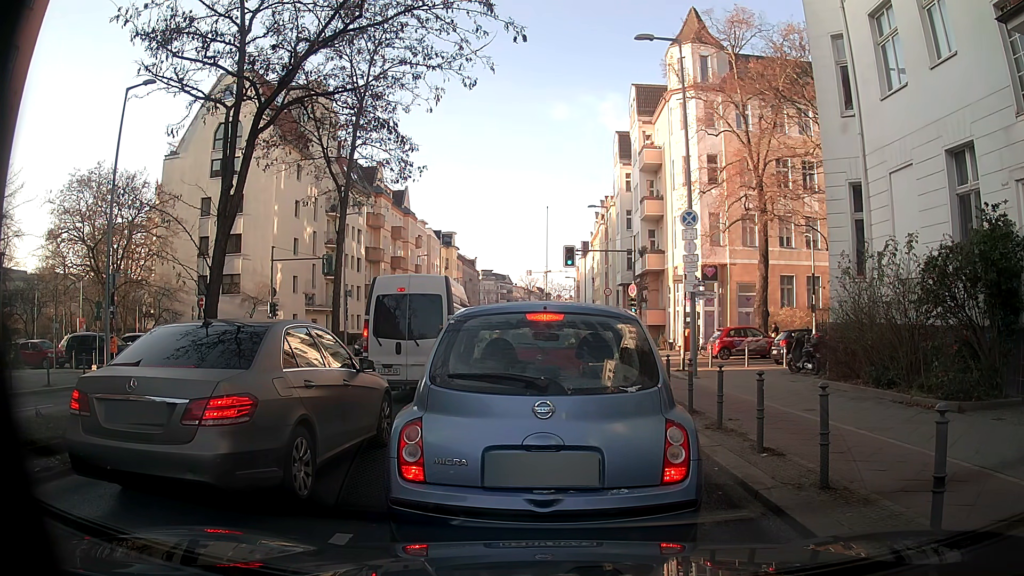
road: secondary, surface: asphalt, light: Day
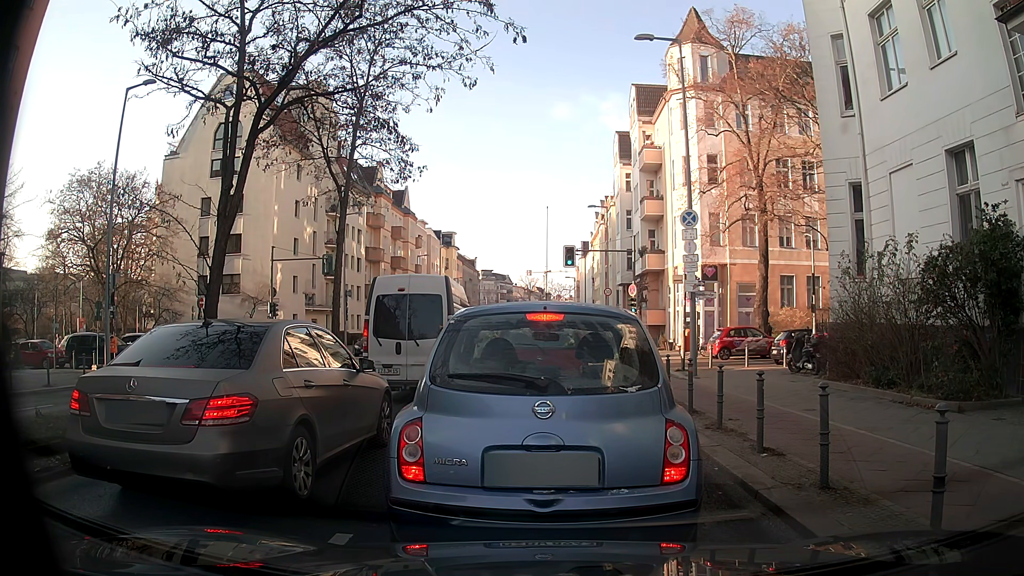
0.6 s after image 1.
(0.0, 0.0) m; 0°
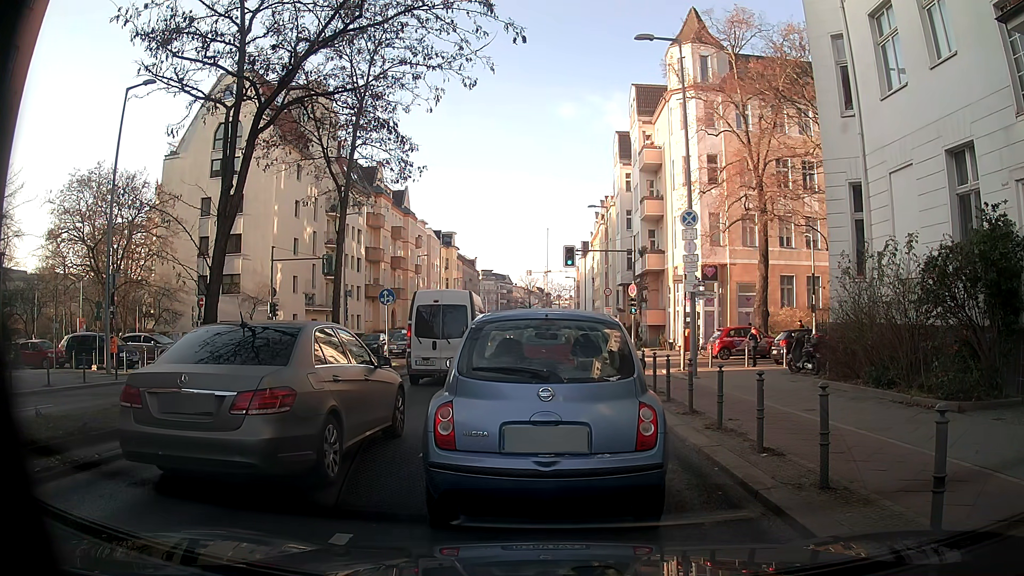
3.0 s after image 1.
(0.0, 0.0) m; 0°
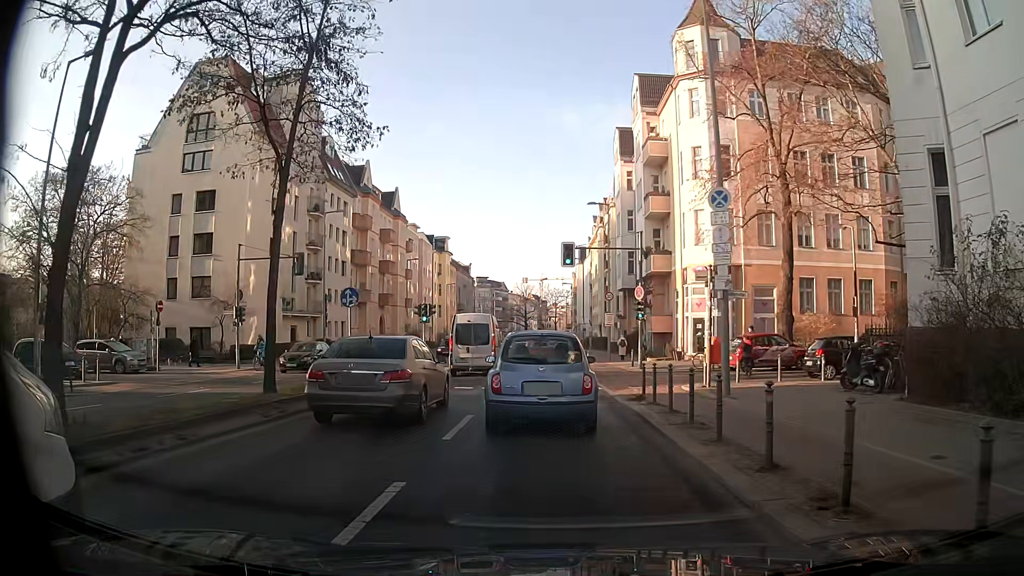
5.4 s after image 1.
(+0.1, +4.4) m; +2°
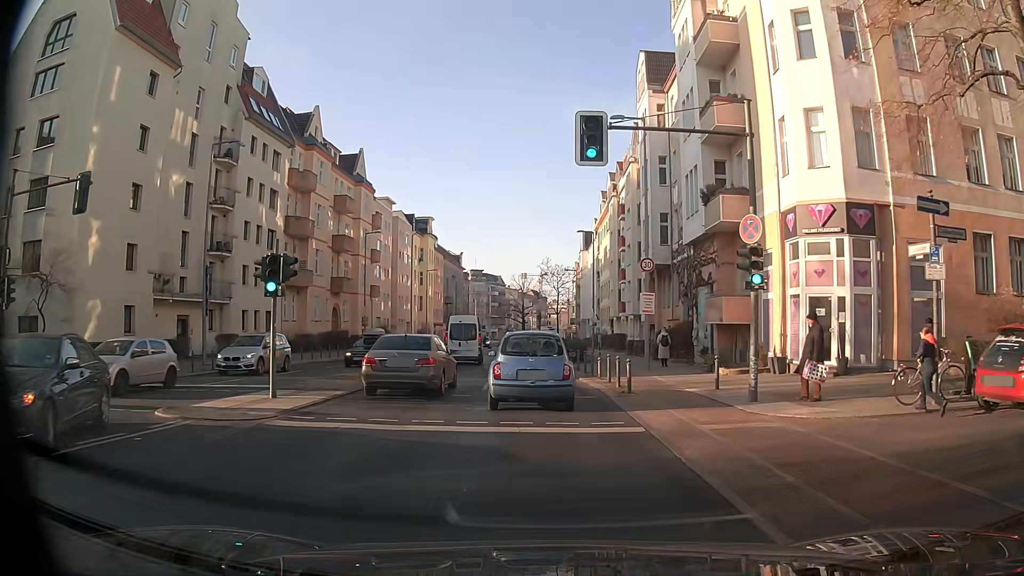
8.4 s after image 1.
(+0.4, +18.2) m; +2°
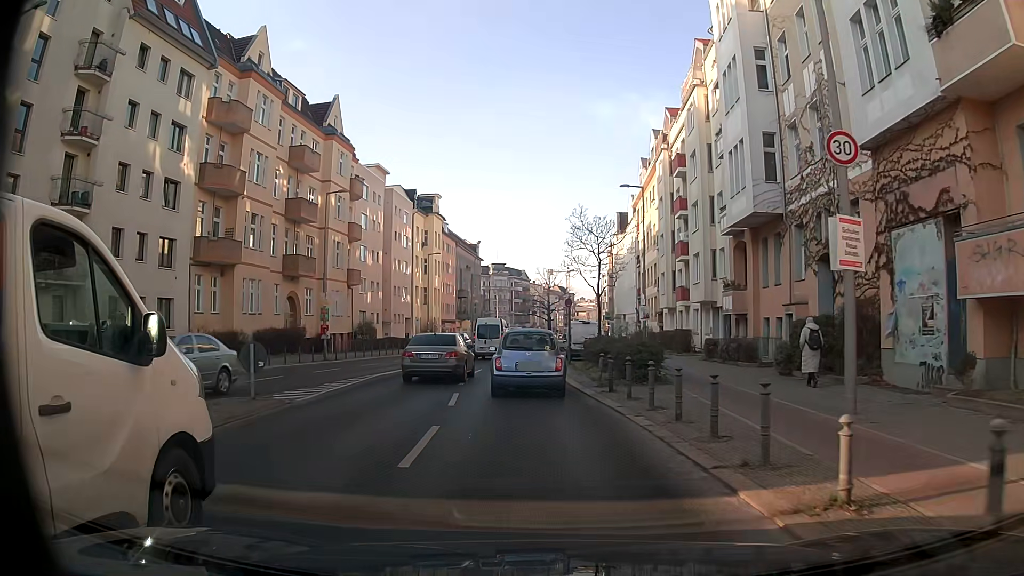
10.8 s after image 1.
(-0.4, +17.4) m; -3°
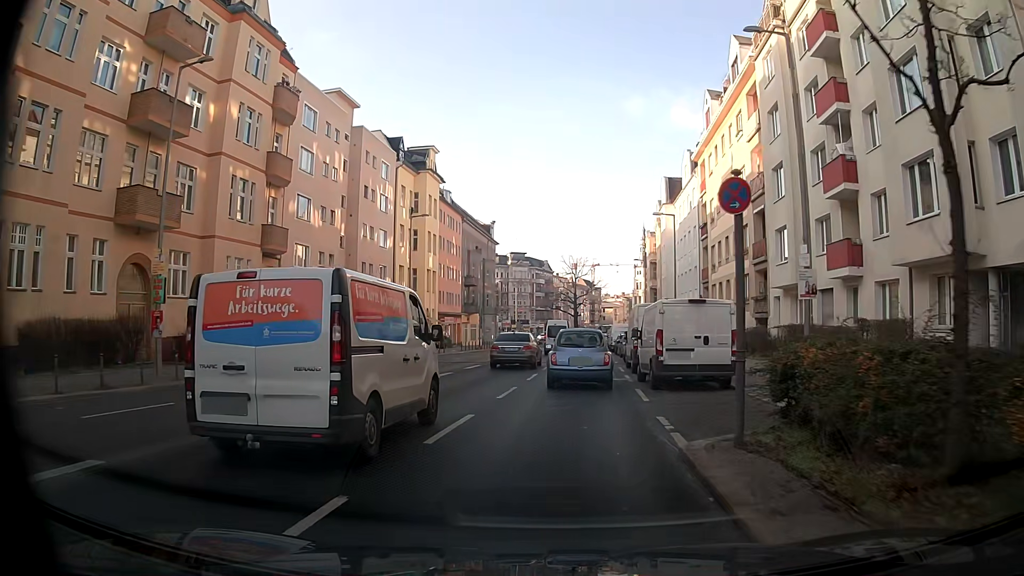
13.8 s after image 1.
(-0.6, +22.5) m; -2°
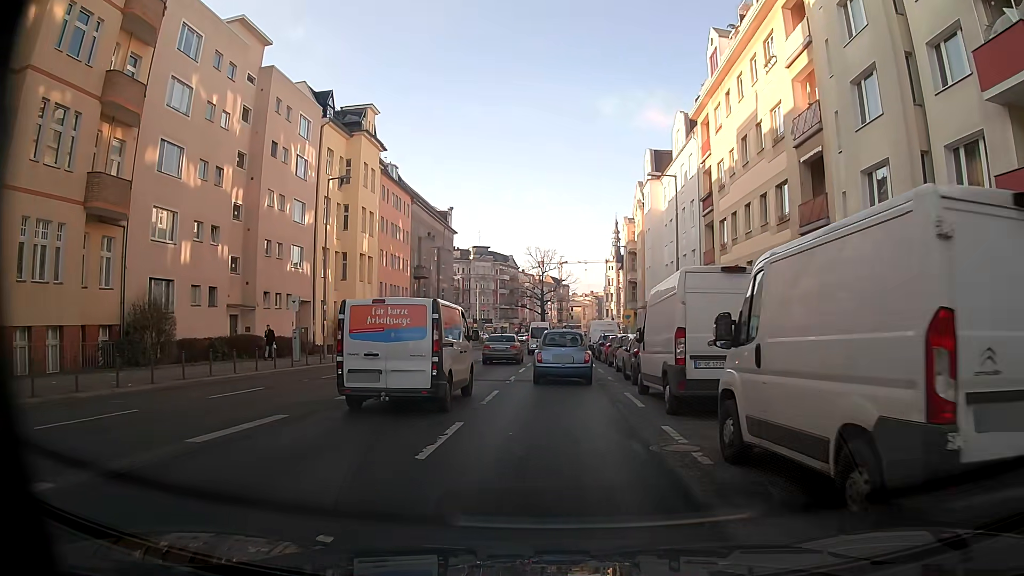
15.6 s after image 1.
(+0.4, +13.1) m; +4°
(0, +10) (0, +20) (0, +30) (0, +40) (0, +50) (0, +60) (+1, +70) (+1, +80) (+1, +90) (+2, +100) m
